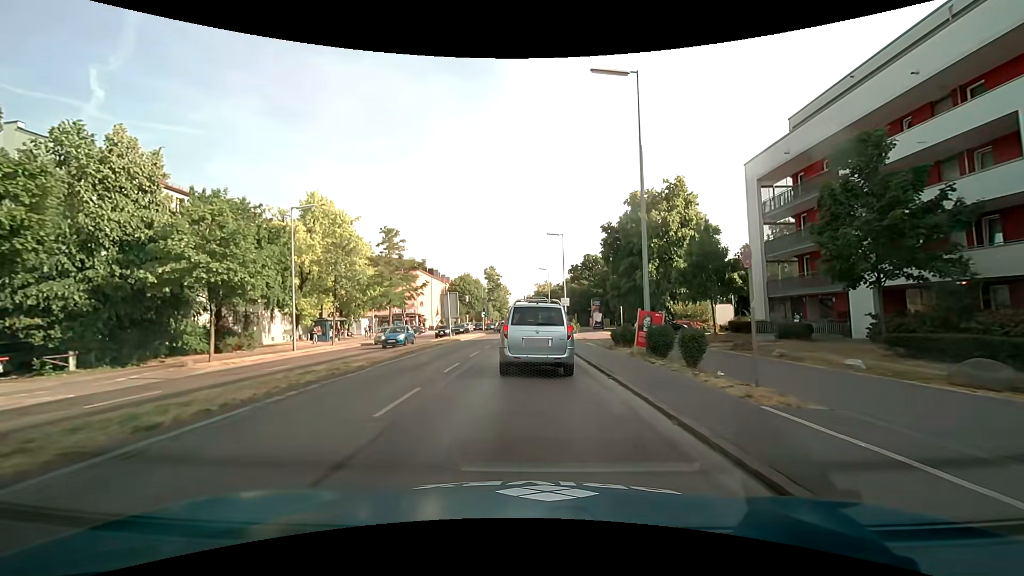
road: secondary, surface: asphalt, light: Day
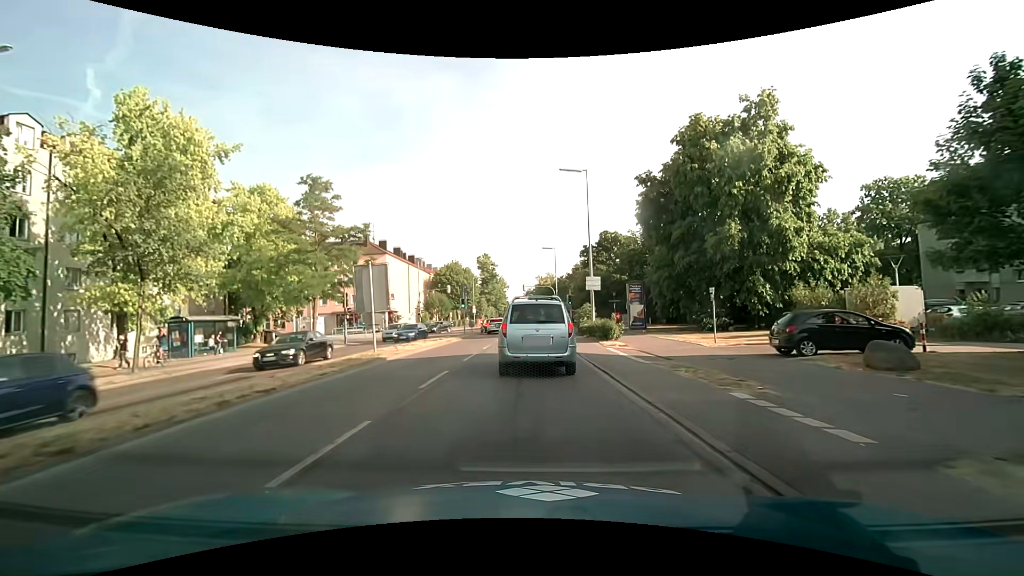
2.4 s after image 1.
(-0.1, +21.4) m; 0°
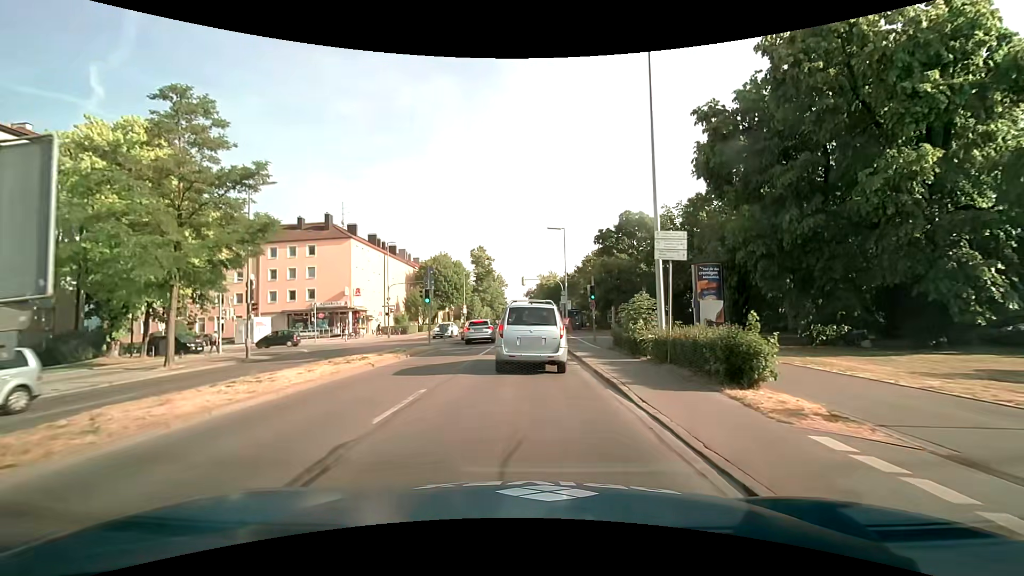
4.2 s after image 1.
(-0.1, +15.6) m; -1°
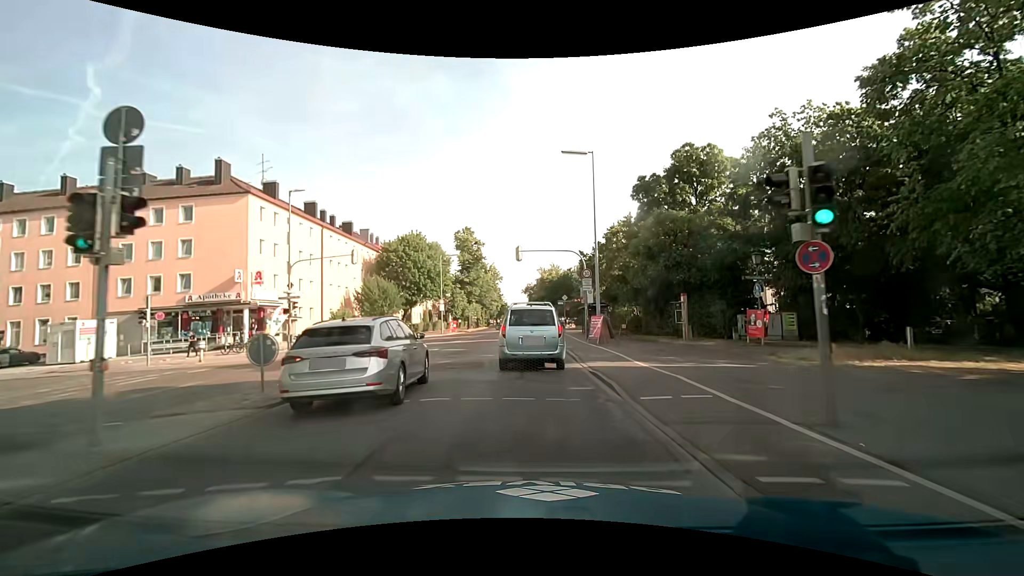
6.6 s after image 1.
(0.0, +22.4) m; 0°
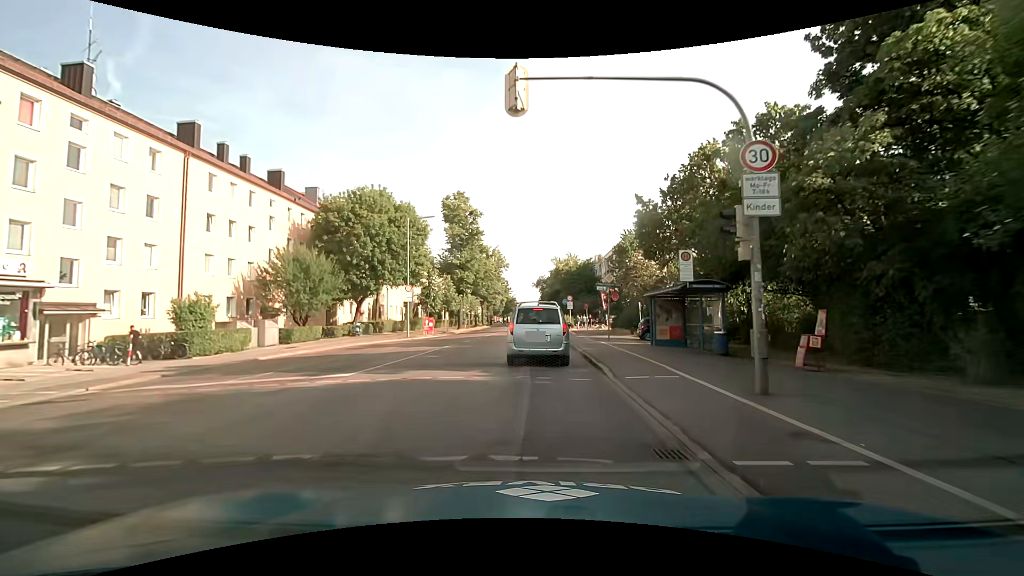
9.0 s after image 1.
(-0.1, +22.9) m; -1°
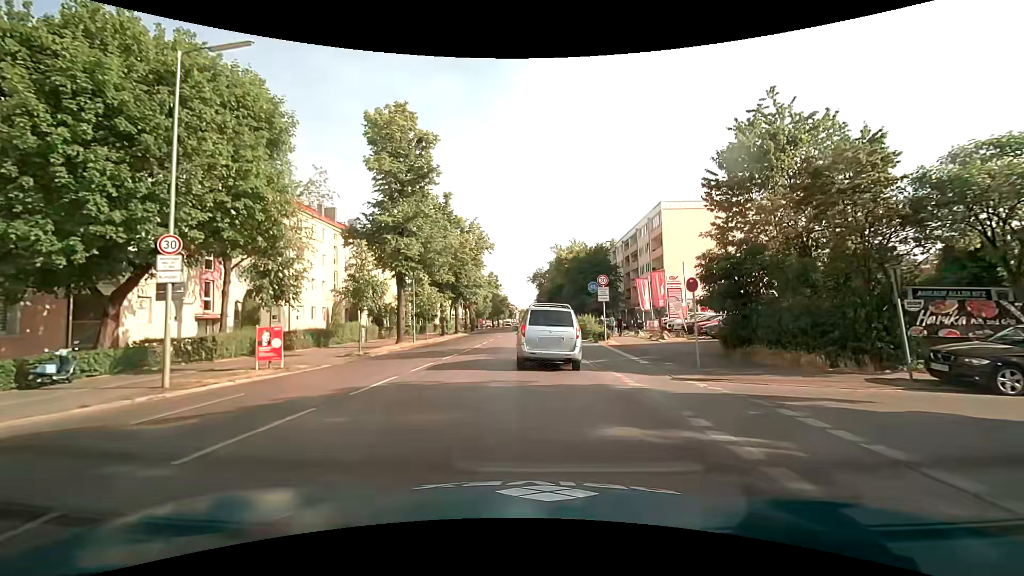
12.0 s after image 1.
(0.0, +27.5) m; 0°
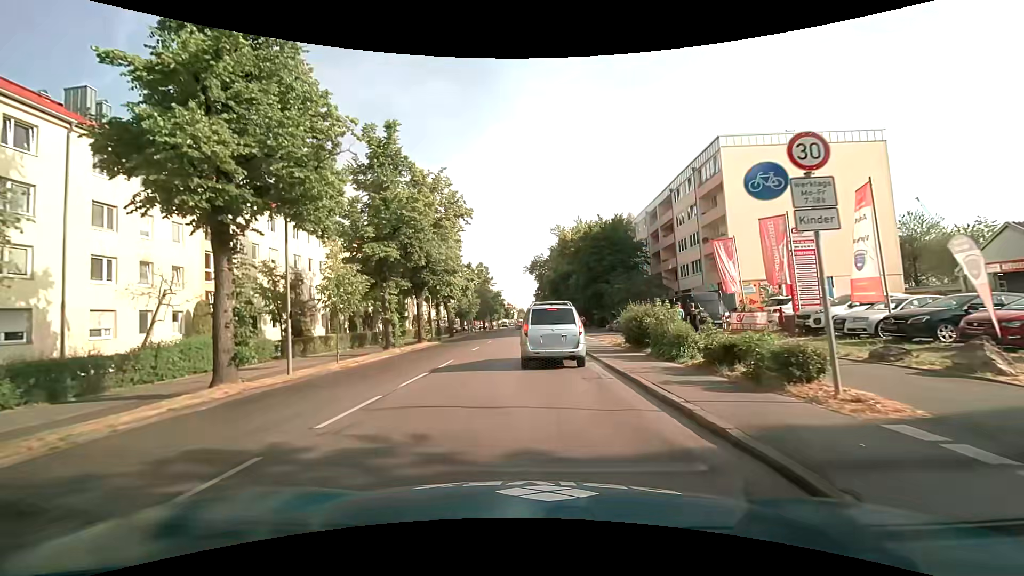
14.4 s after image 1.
(+0.2, +20.8) m; +1°
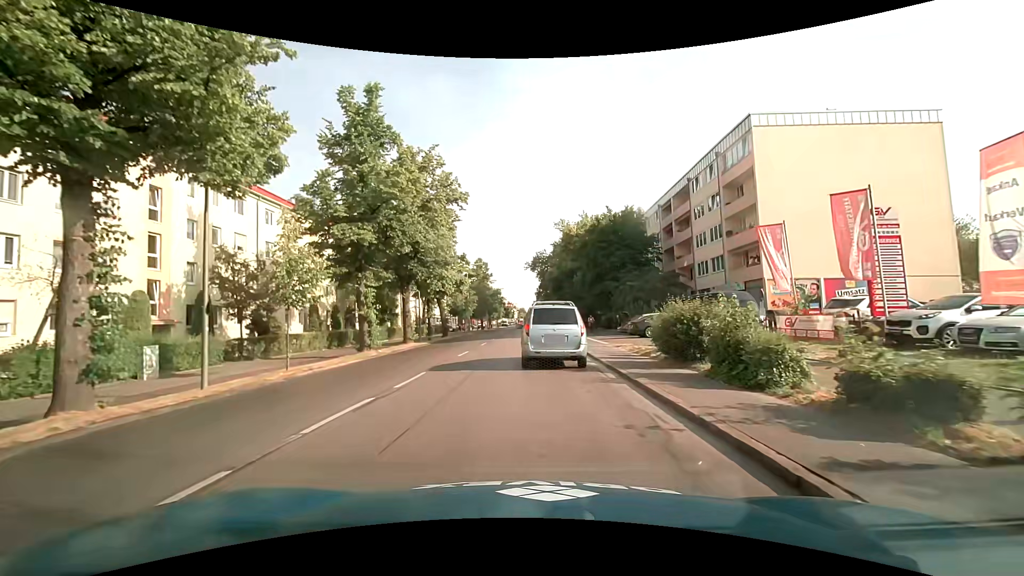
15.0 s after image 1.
(0.0, +5.1) m; 0°
(0, +10) (0, +20) (0, +30) (0, +40) (0, +50) (0, +60) (-1, +70) (-1, +80) (-1, +90) (-1, +100) m
